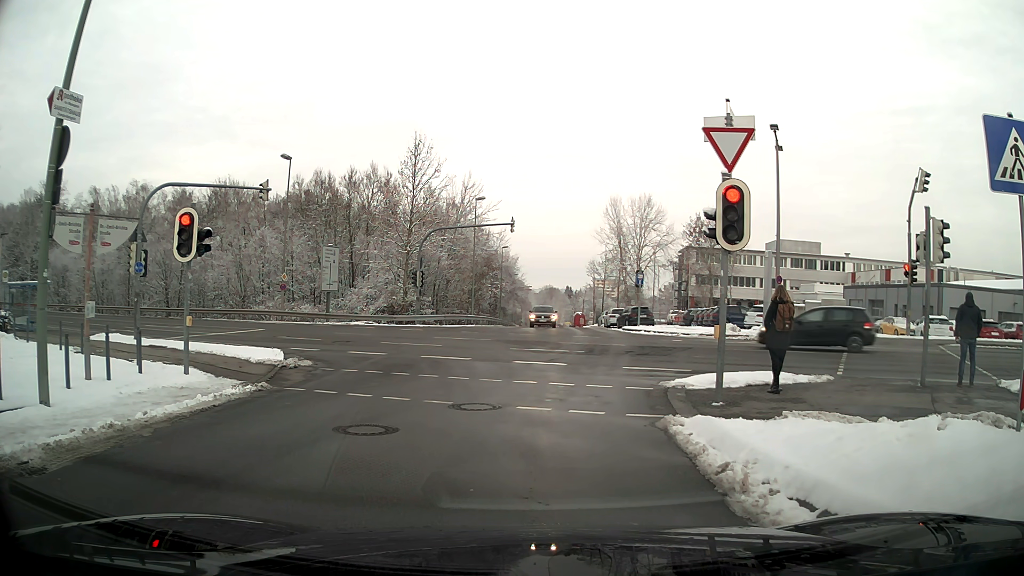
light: Day
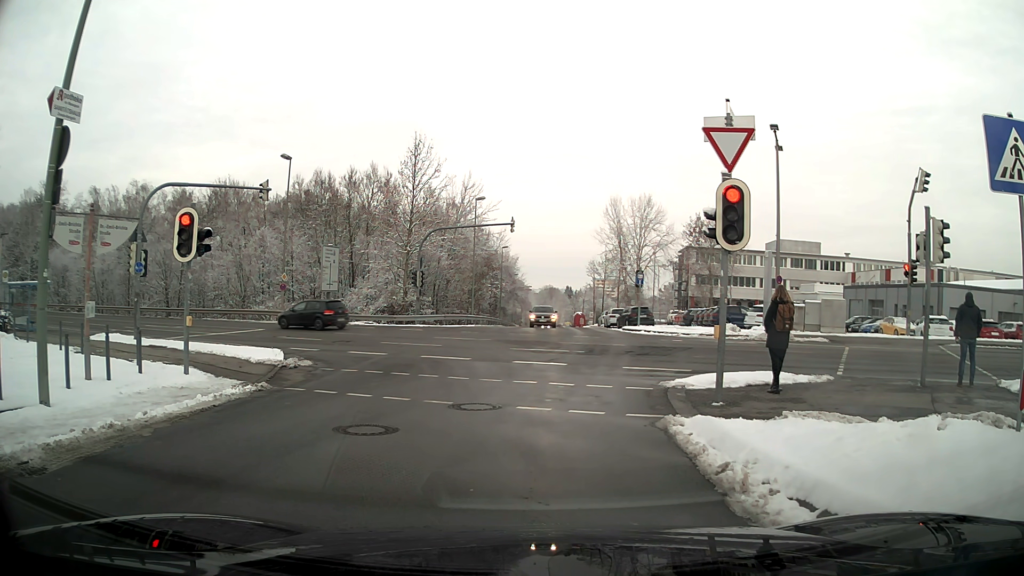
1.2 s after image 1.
(0.0, 0.0) m; 0°
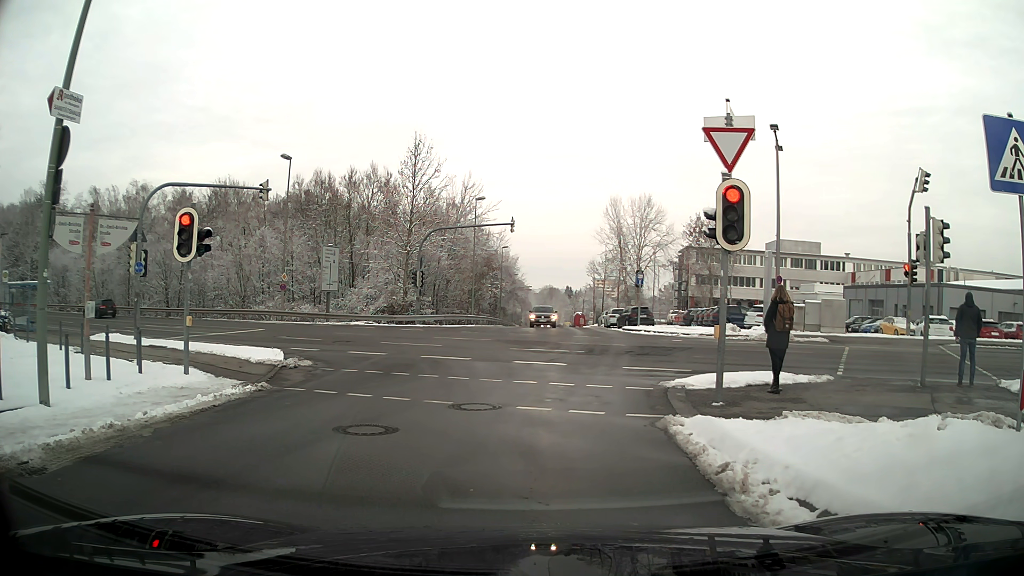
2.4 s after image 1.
(0.0, 0.0) m; 0°
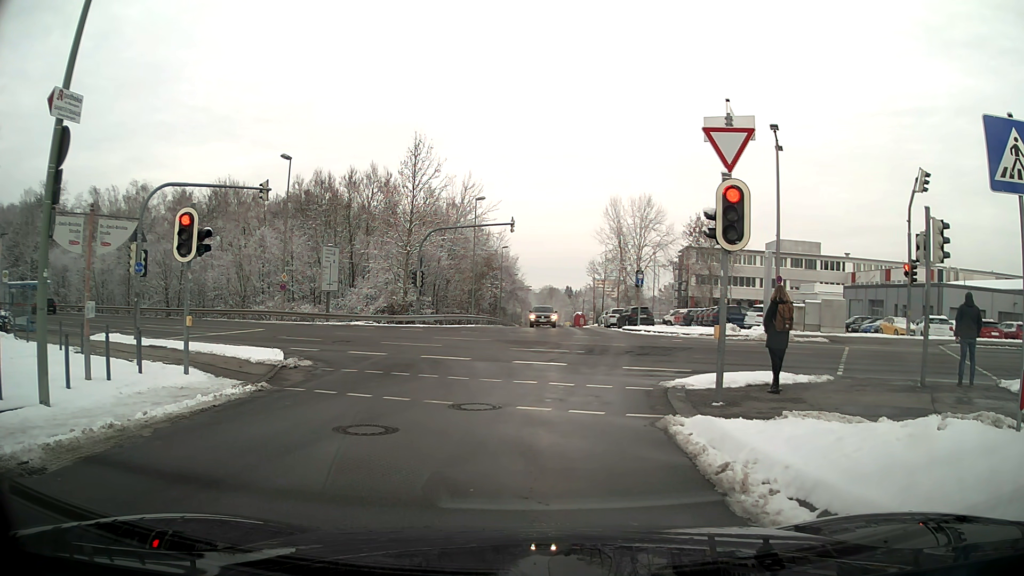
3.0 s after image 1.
(0.0, 0.0) m; 0°
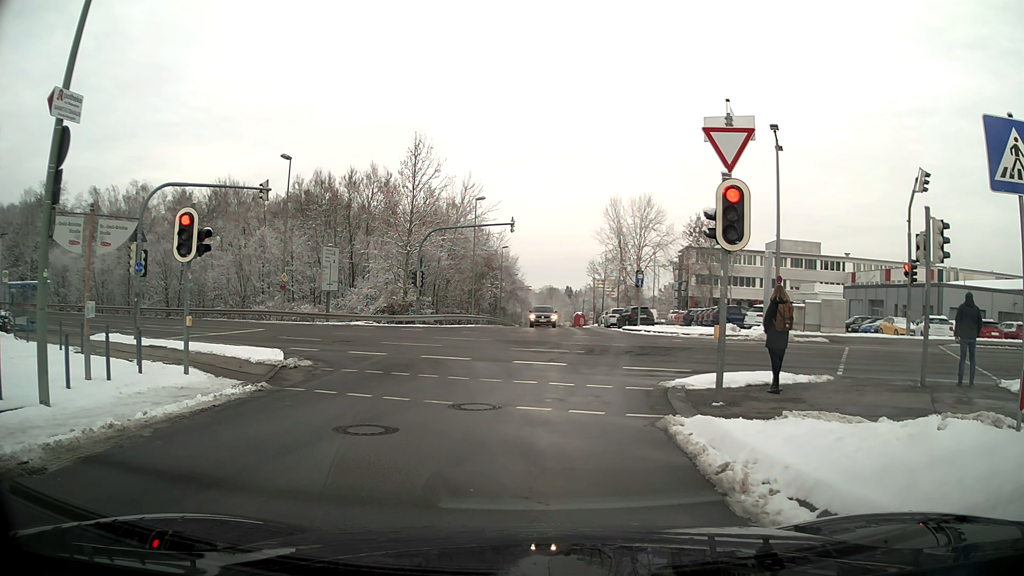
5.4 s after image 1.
(0.0, 0.0) m; 0°
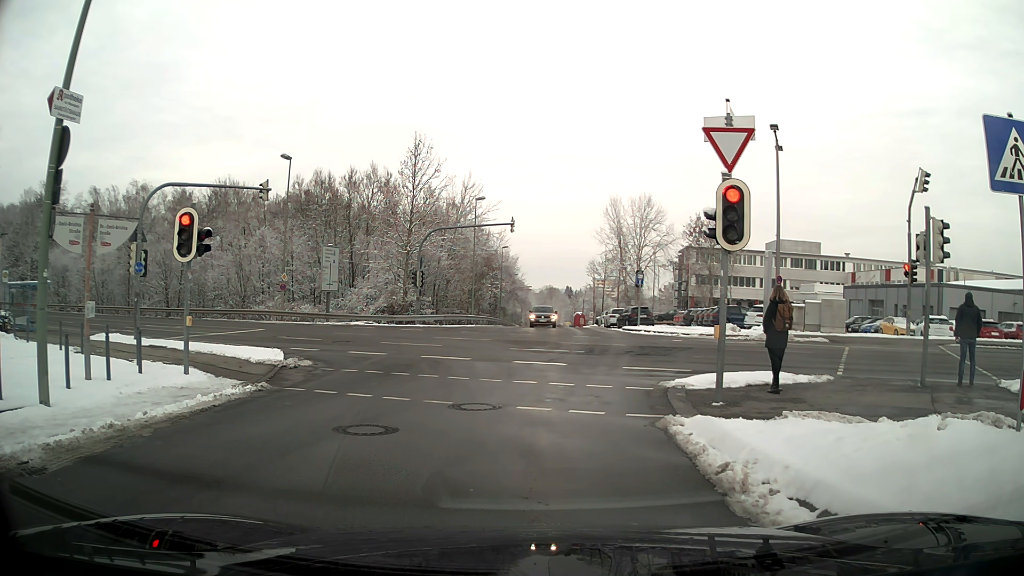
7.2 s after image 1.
(0.0, 0.0) m; 0°
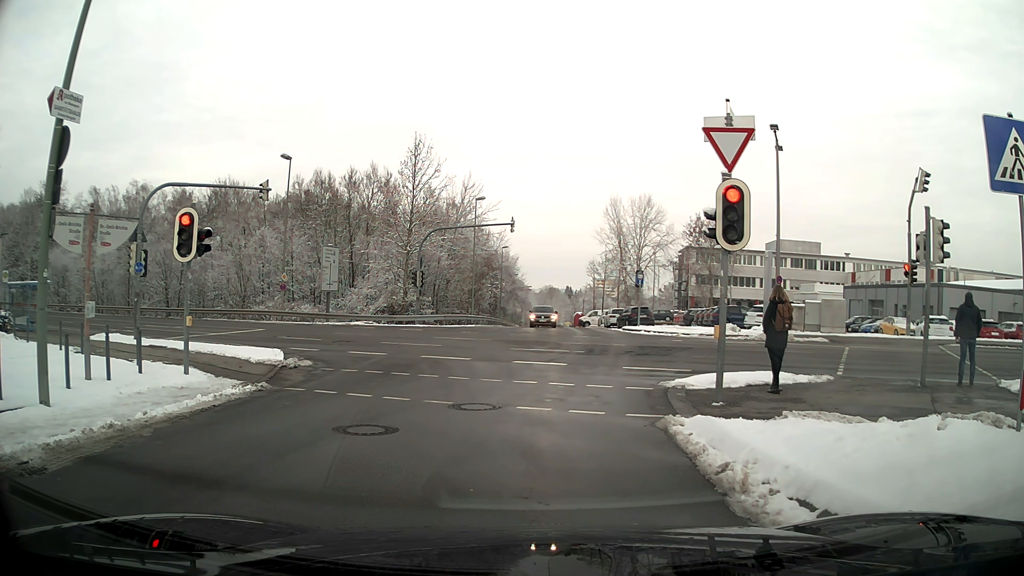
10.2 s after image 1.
(0.0, 0.0) m; 0°
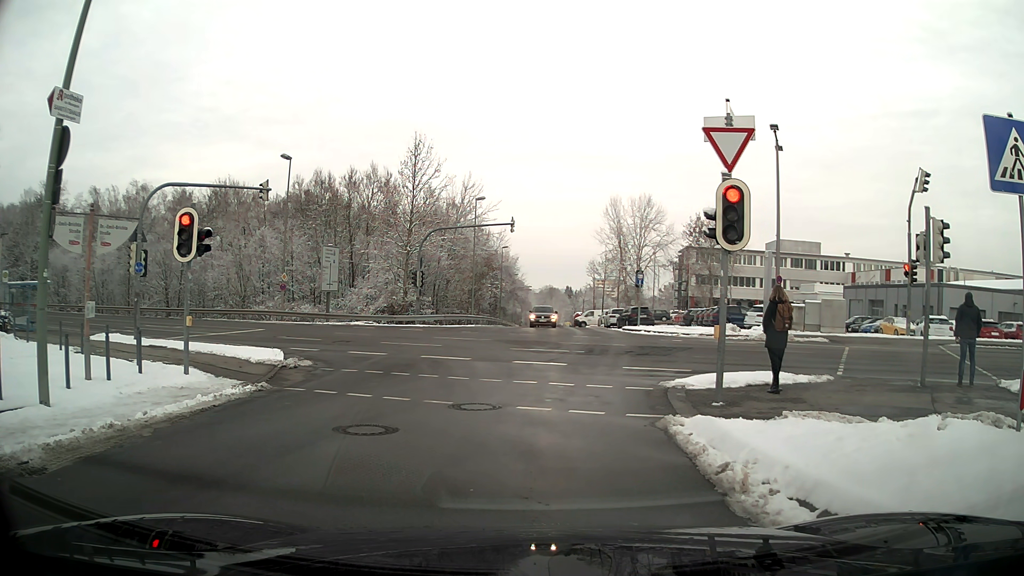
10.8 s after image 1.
(0.0, 0.0) m; 0°
